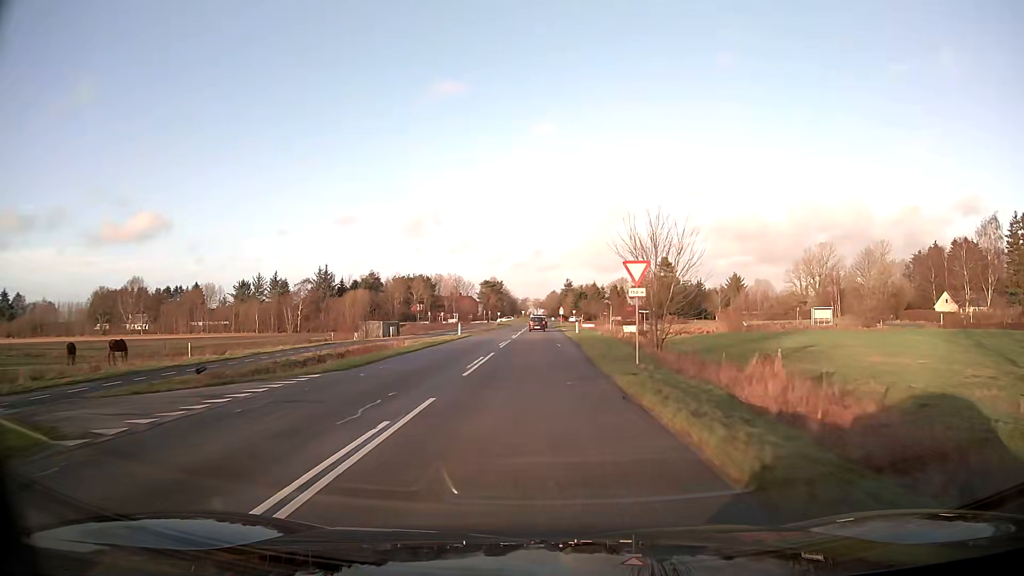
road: tertiary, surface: asphalt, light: Day
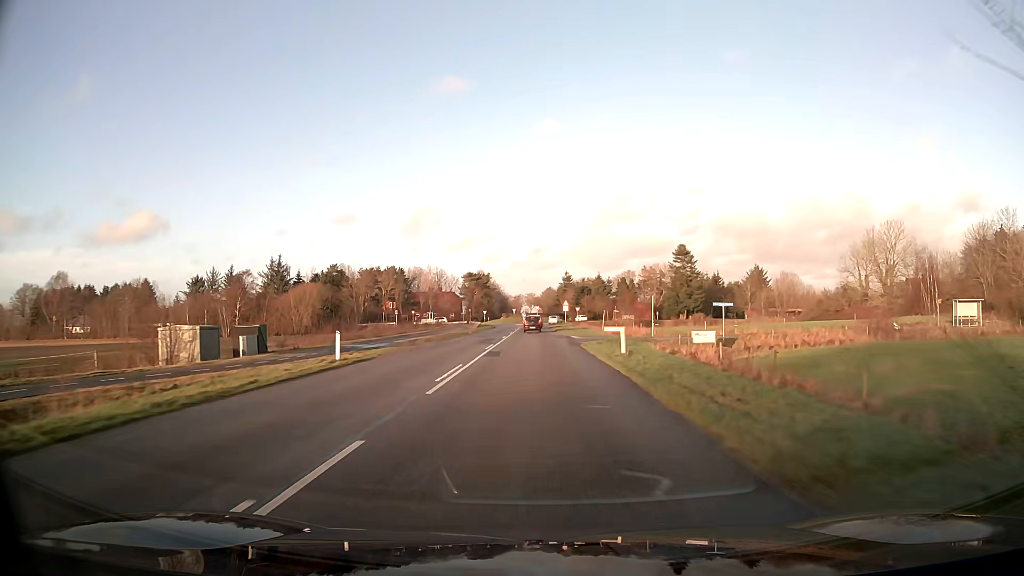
(+0.2, +33.2) m; 0°
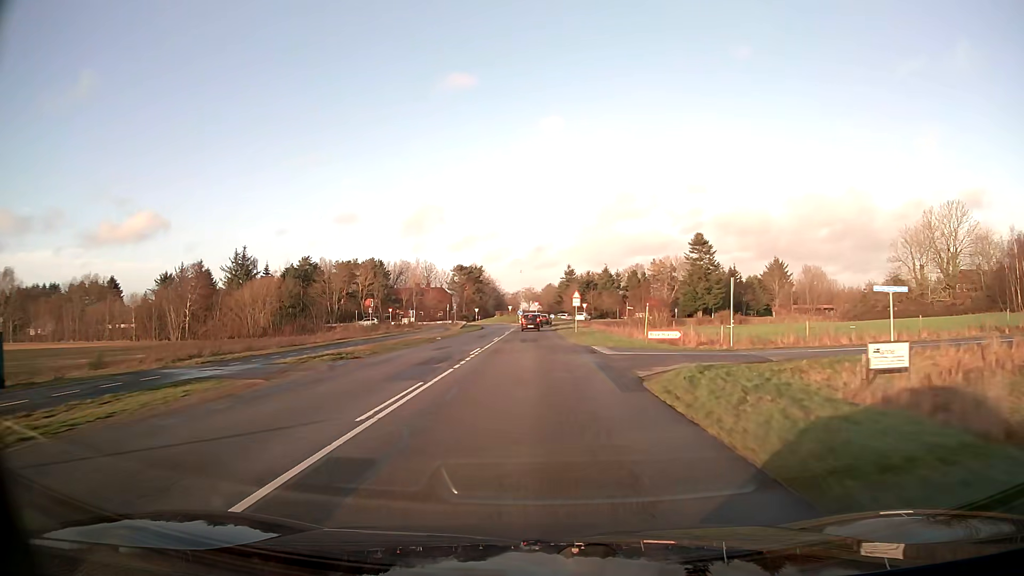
(+0.1, +20.4) m; 0°
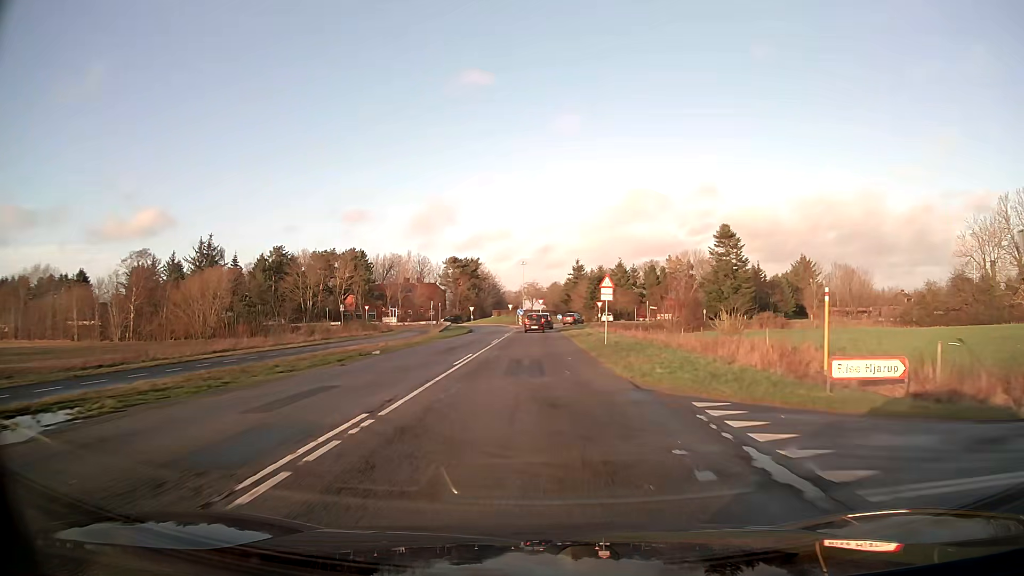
(-0.1, +18.8) m; 0°
(0, +10) (0, +20) (0, +30) (0, +40) (0, +50) (0, +60) (0, +70) (+2, +80) (+6, +89) (+13, +96) m
